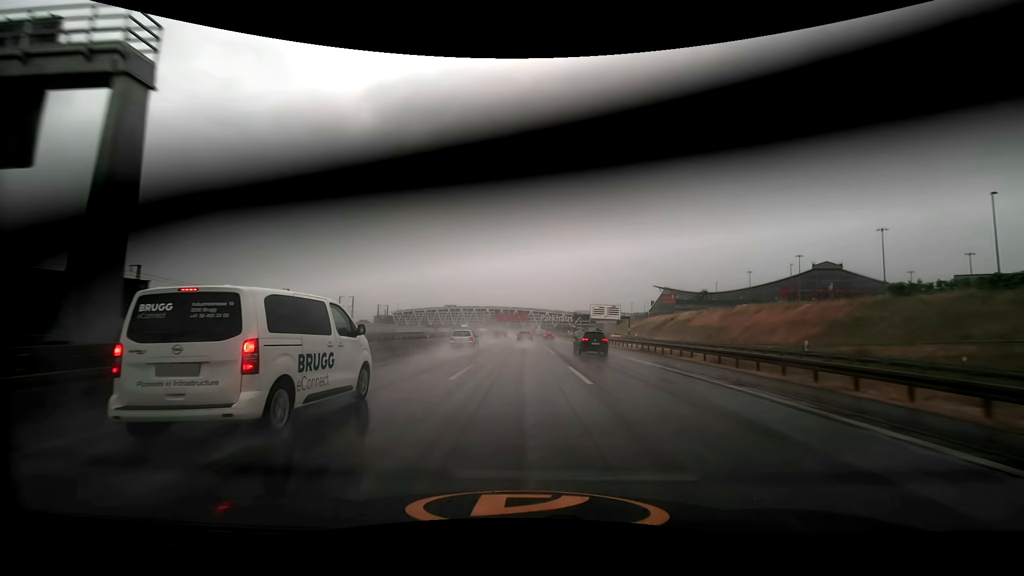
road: motorway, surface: asphalt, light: Day
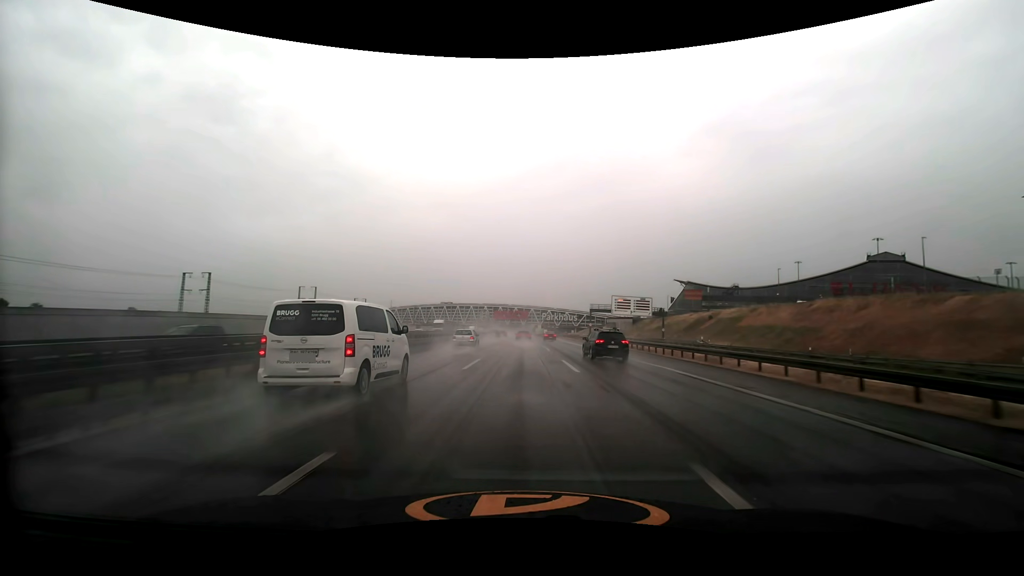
(0.0, +32.4) m; 0°
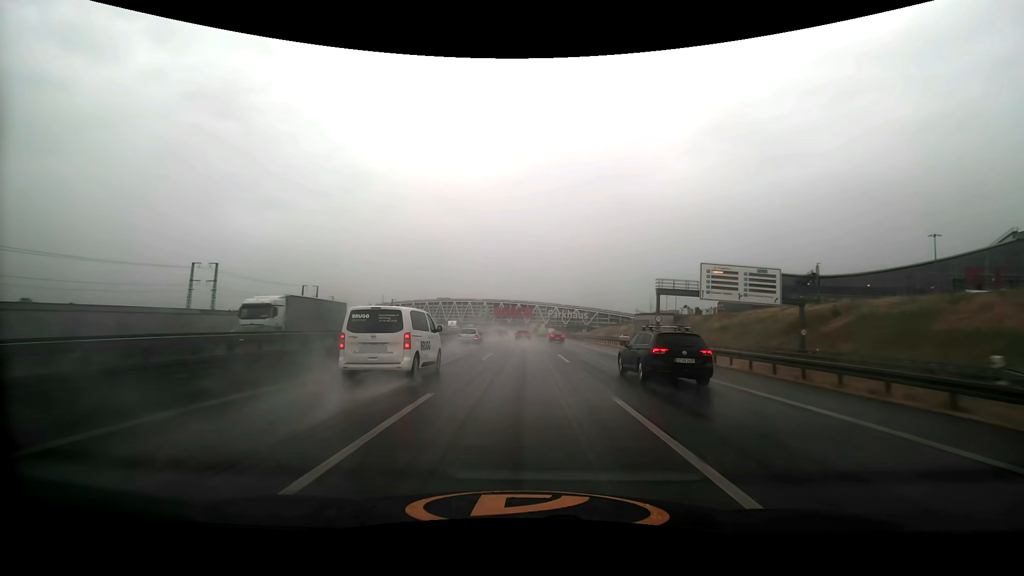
(-0.1, +49.1) m; 0°
(0, +10) (0, +20) (0, +30) (0, +40) (0, +50) (0, +60) (0, +70) (0, +80) (0, +90) (0, +100) m
